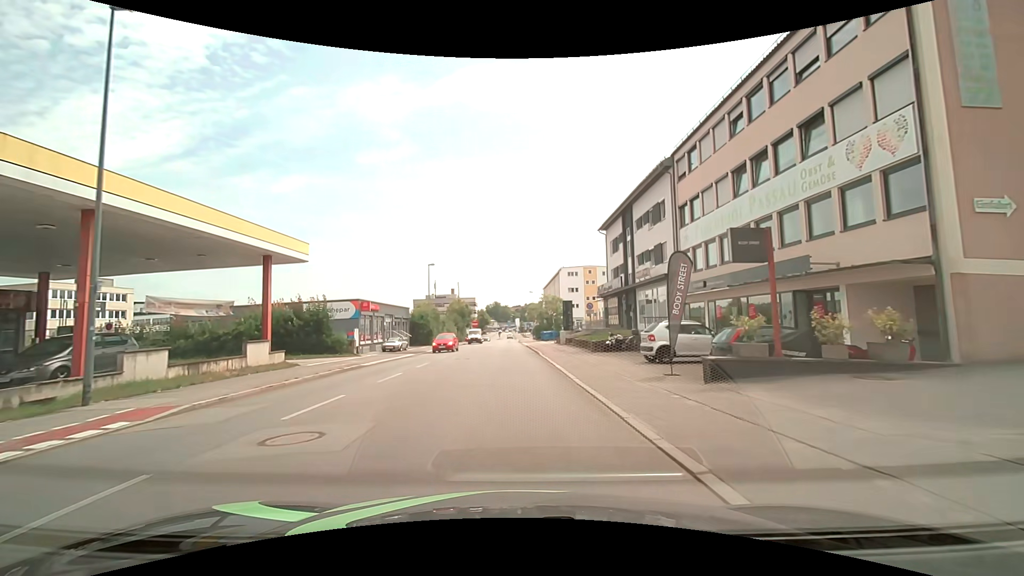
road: tertiary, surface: asphalt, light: Day
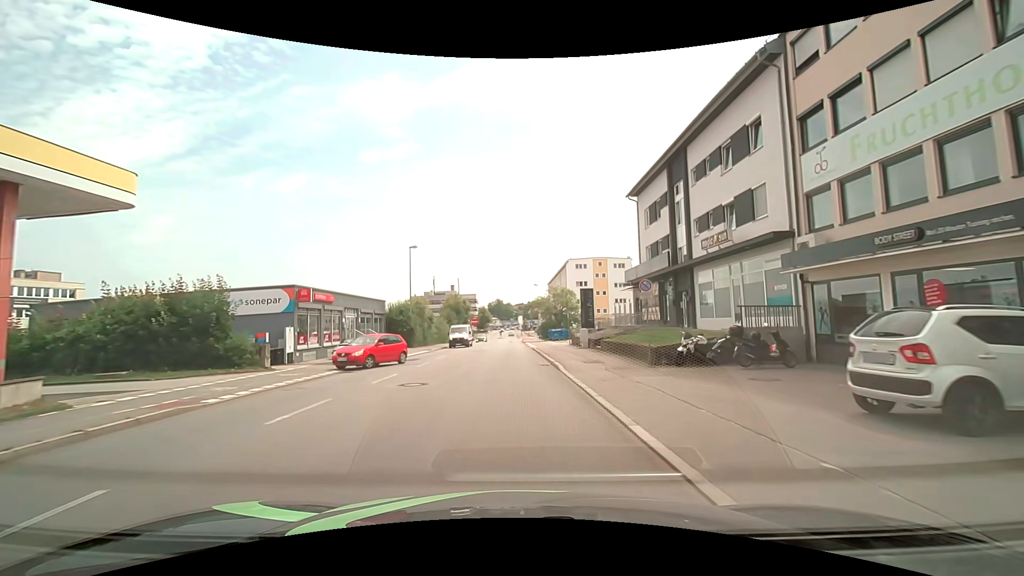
(-0.1, +12.4) m; -1°
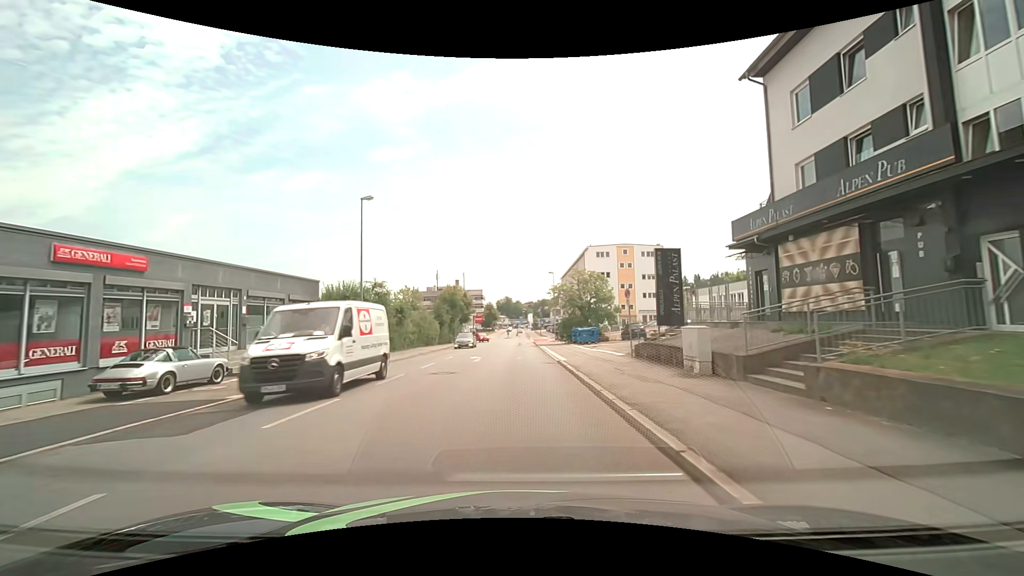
(-0.2, +18.6) m; -1°
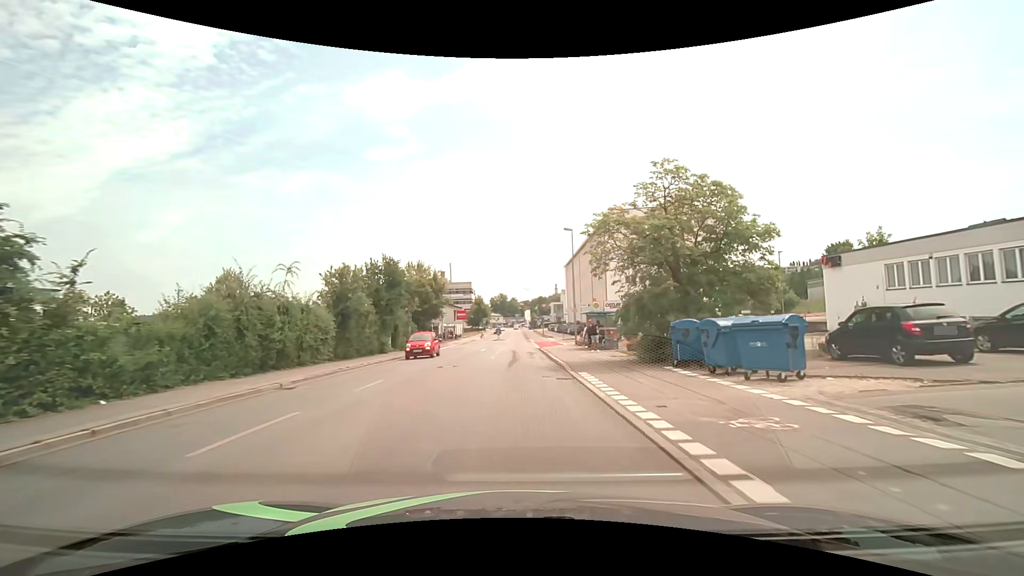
(+0.4, +31.8) m; +1°
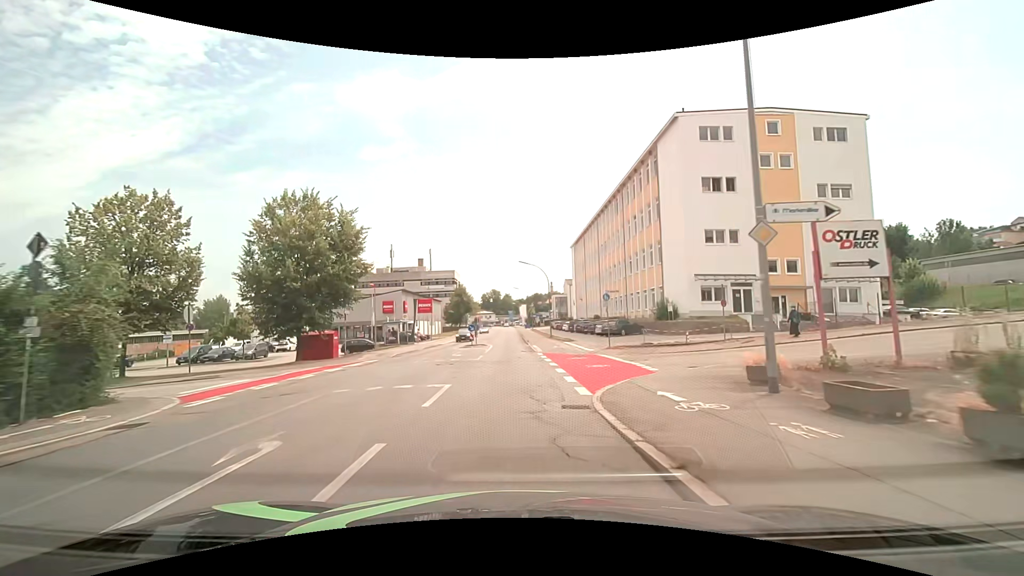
(+0.3, +34.4) m; +1°
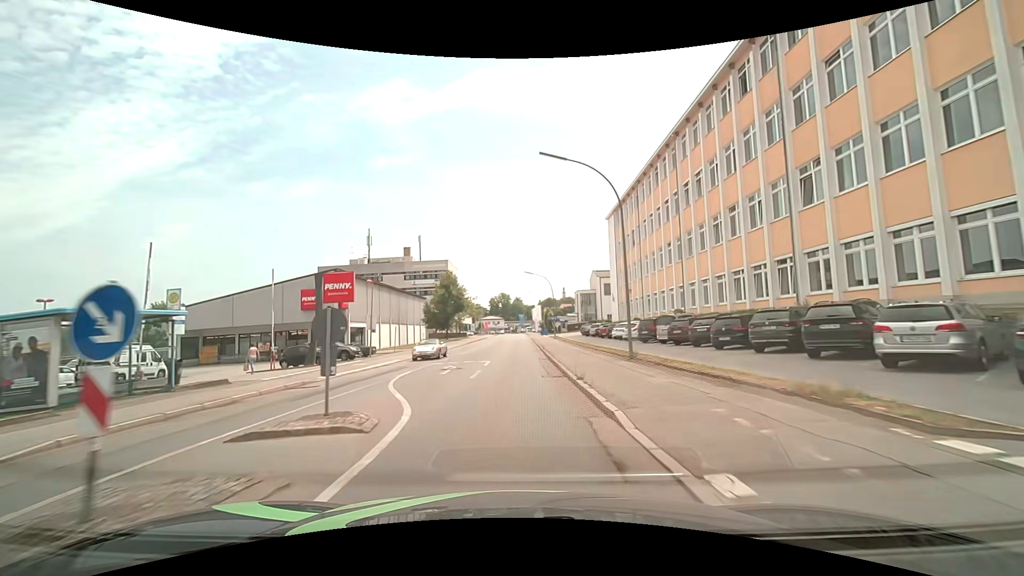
(-0.3, +35.8) m; -1°
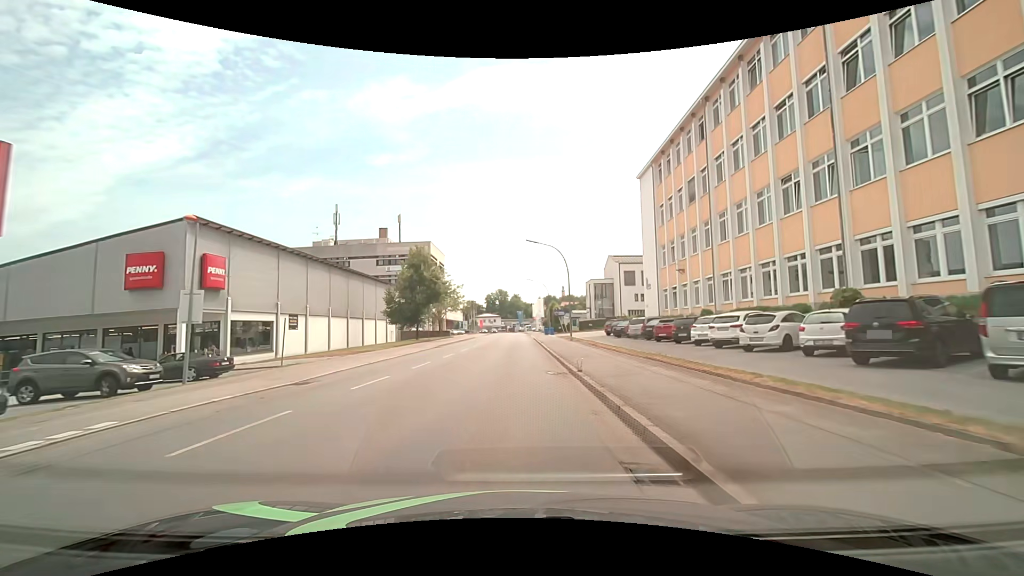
(+0.1, +22.1) m; 0°
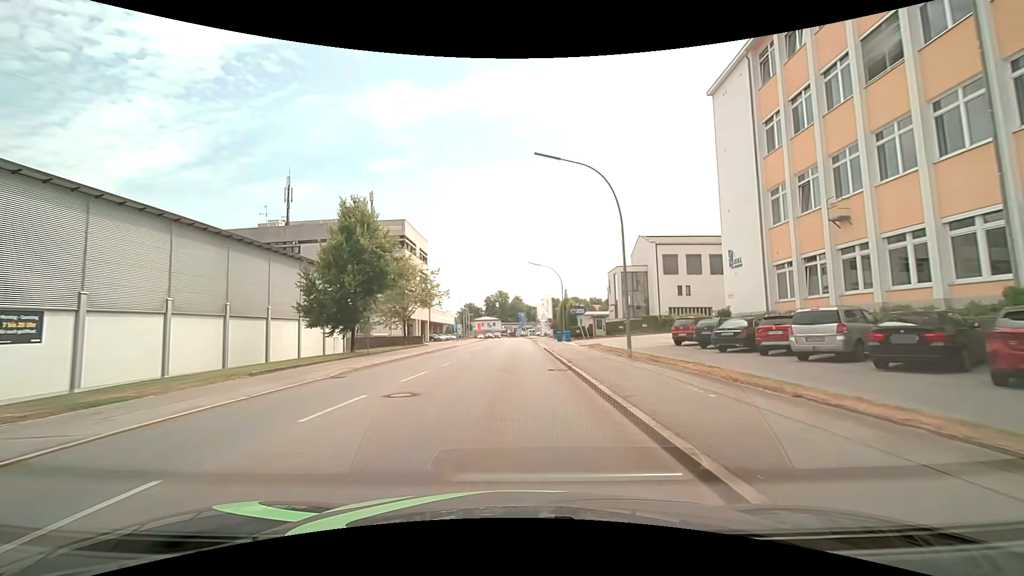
(+0.3, +22.6) m; 0°
(0, +10) (0, +20) (0, +30) (0, +40) (0, +50) (0, +60) (0, +70) (+1, +80) (0, +90) (0, +100) m
